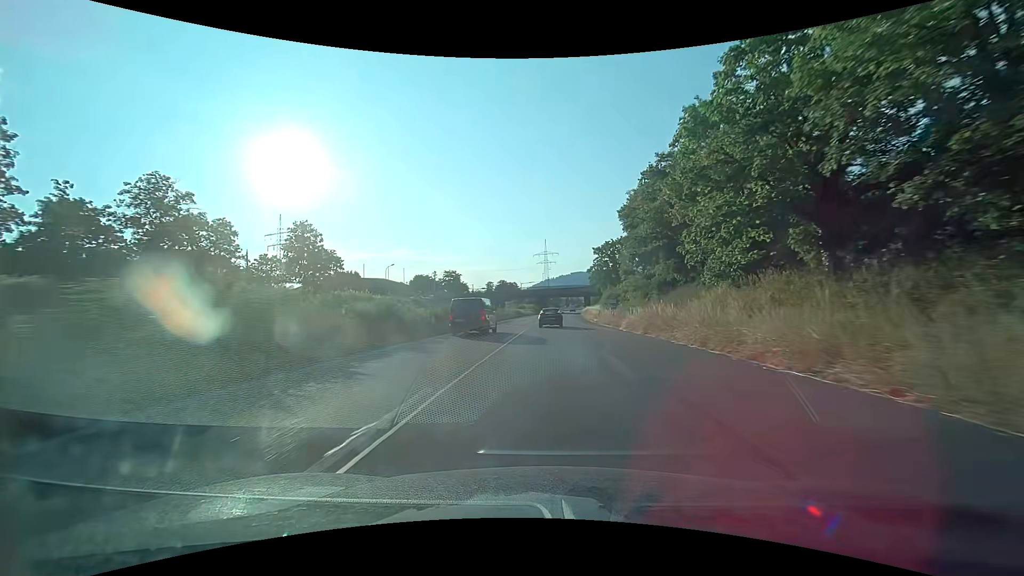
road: trunk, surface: asphalt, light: Day
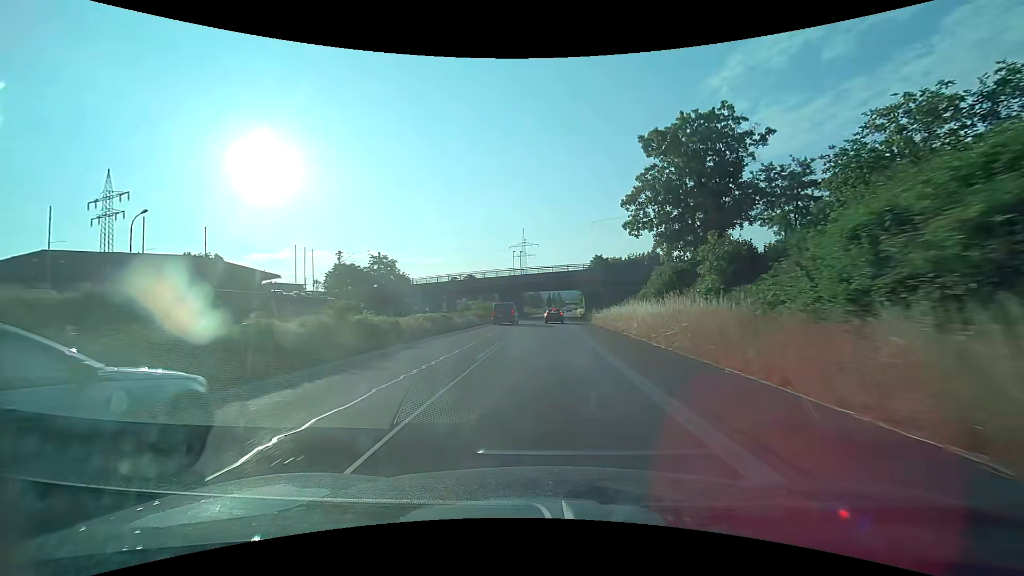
(+1.6, +61.1) m; +3°
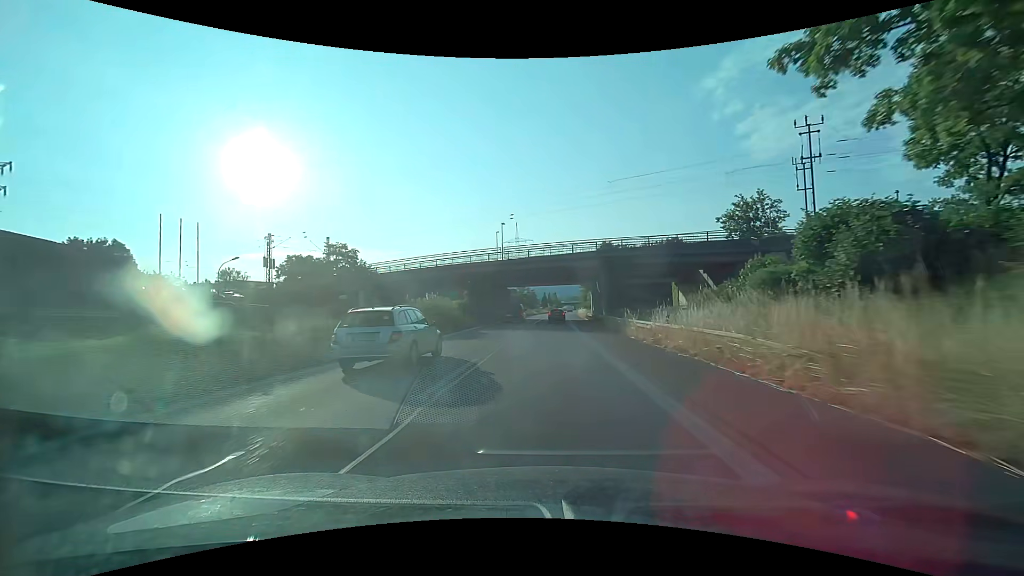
(+0.1, +23.8) m; +1°
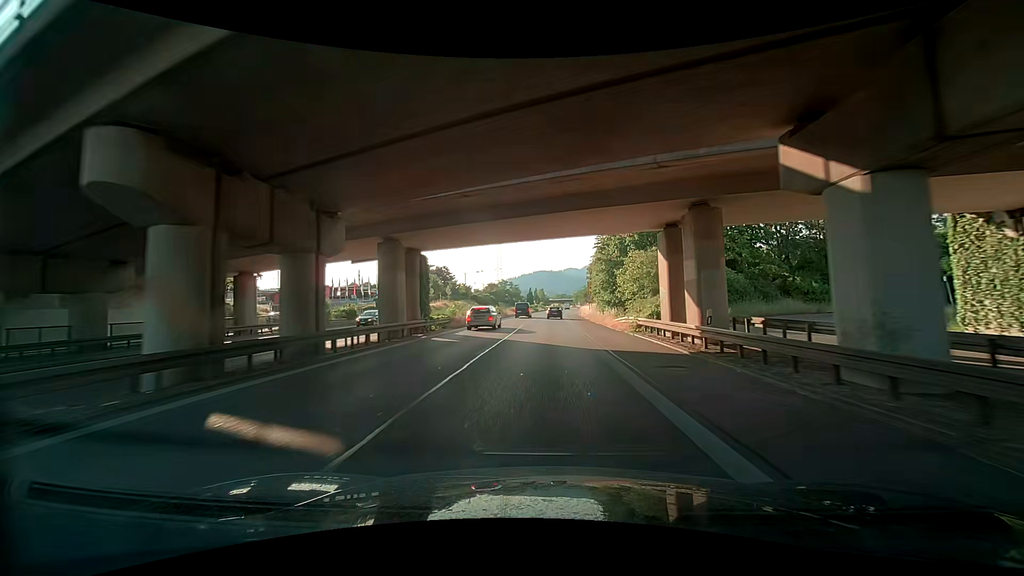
(+0.7, +47.2) m; +1°
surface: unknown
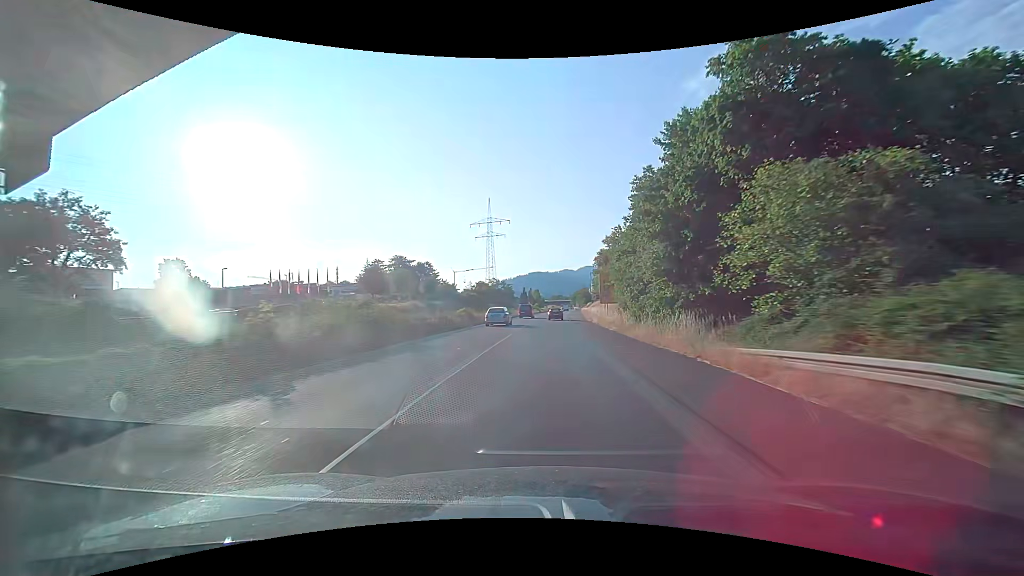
(0.0, +23.8) m; +1°
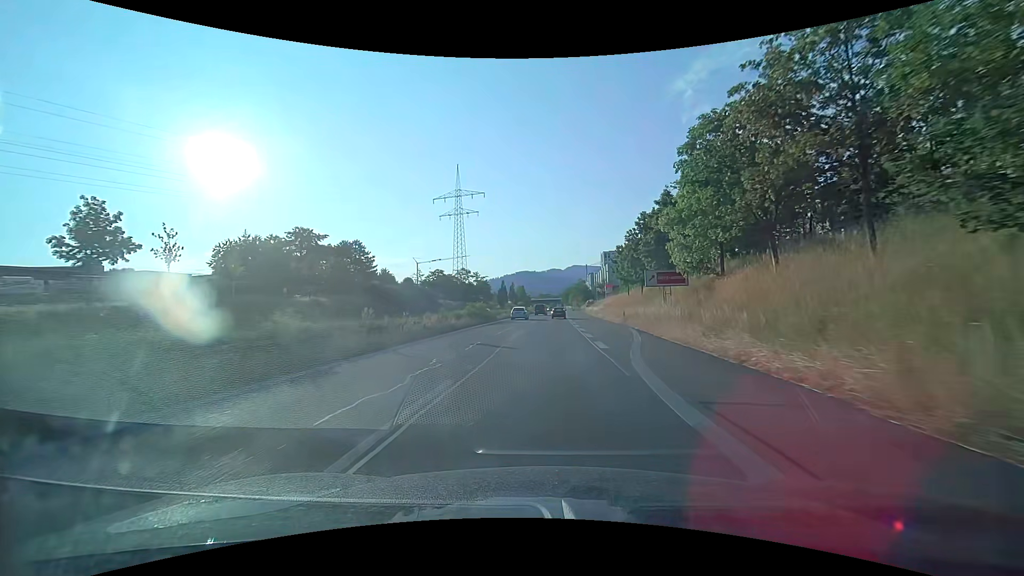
(+0.2, +59.4) m; +1°
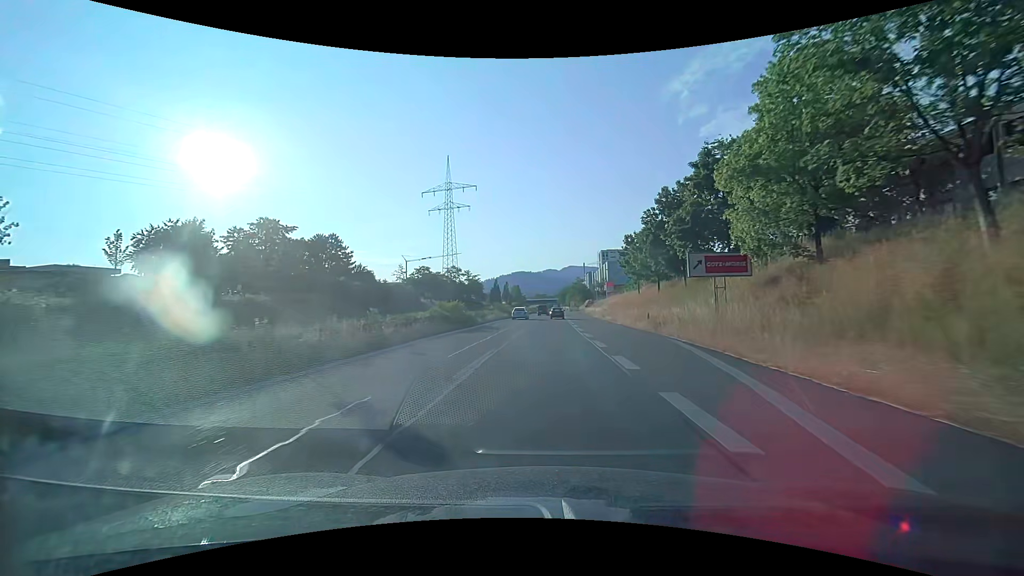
(0.0, +11.8) m; 0°
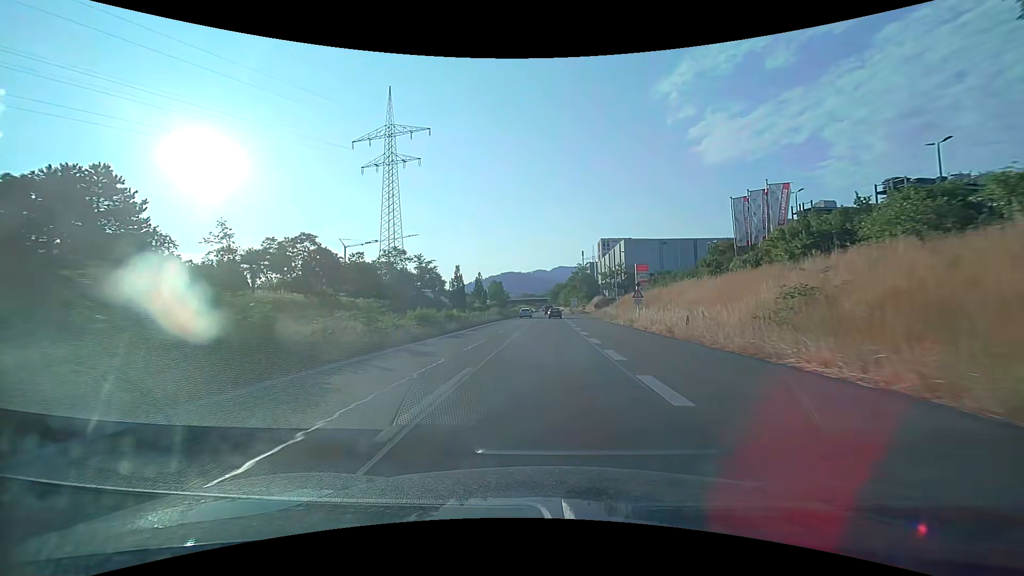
(+0.9, +58.1) m; +1°
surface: asphalt
(0, +10) (0, +20) (0, +30) (0, +40) (0, +50) (0, +60) (+1, +70) (+1, +80) (+1, +90) (+1, +100) m
